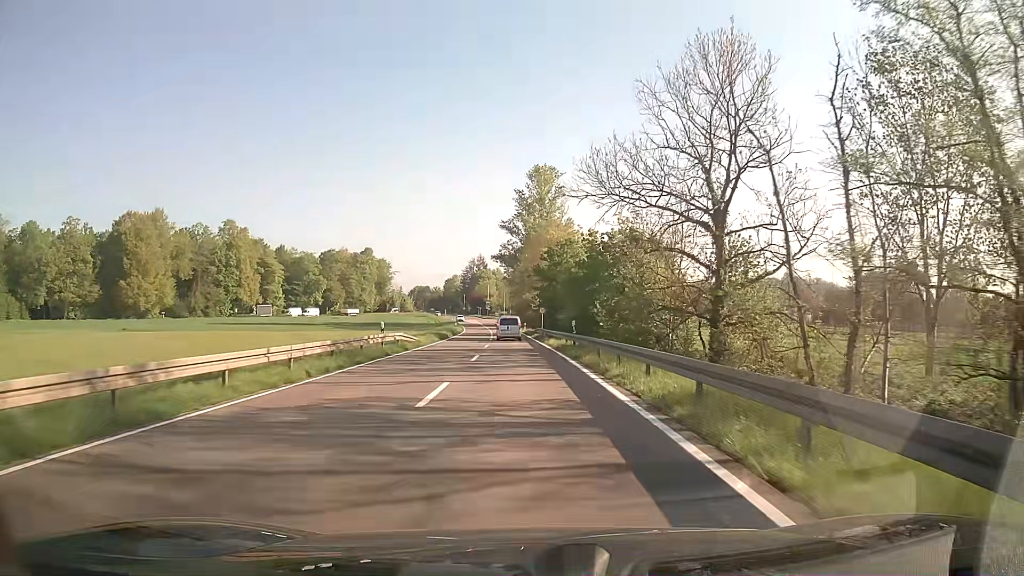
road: secondary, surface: asphalt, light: Day
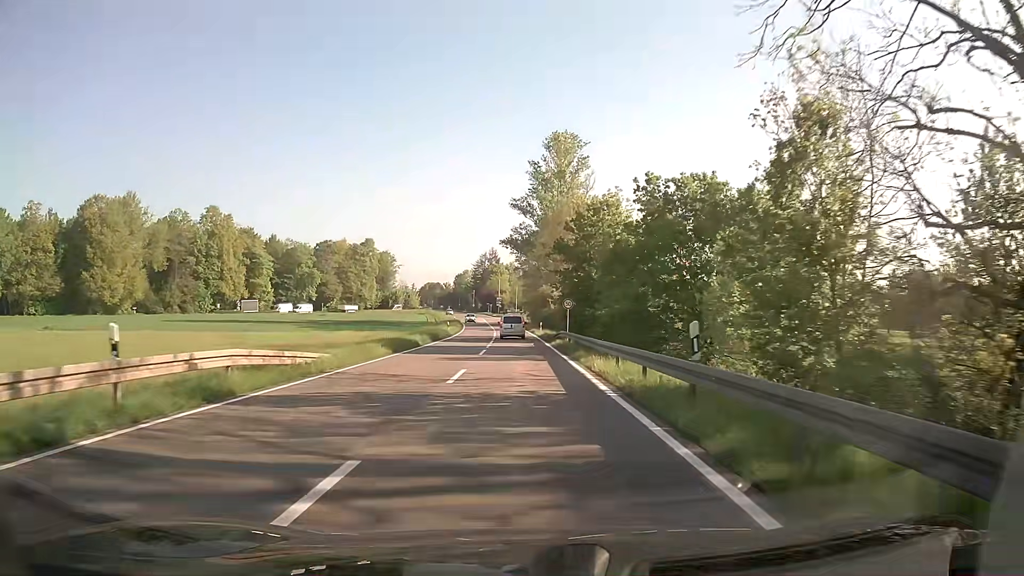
(-0.2, +20.1) m; -1°
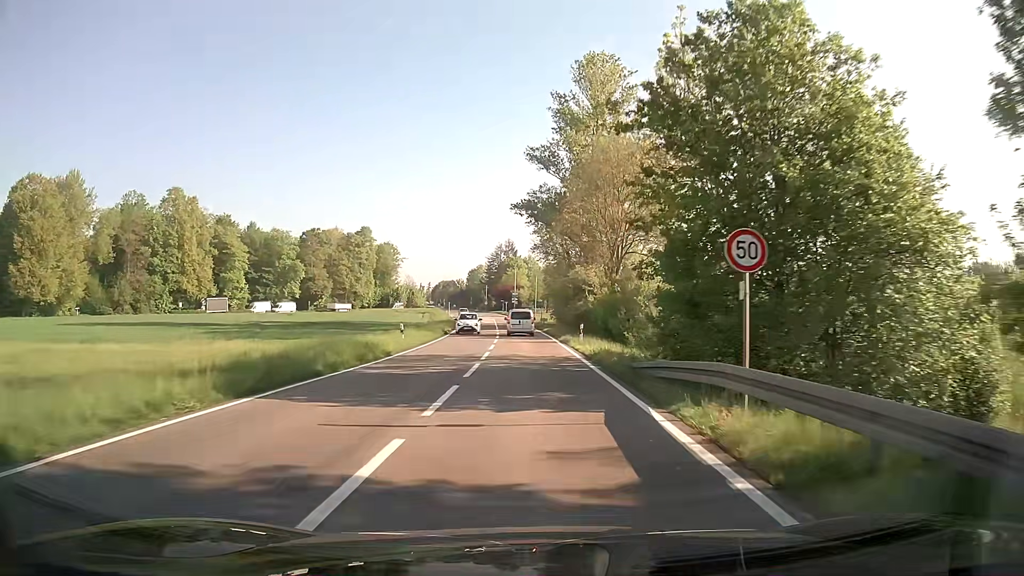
(-0.4, +29.1) m; -2°
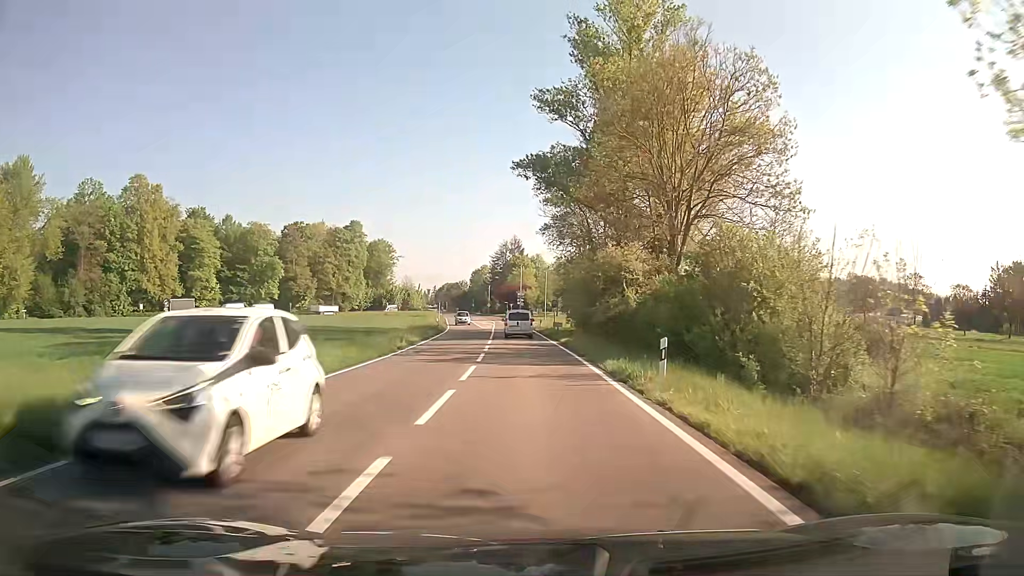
(-0.1, +18.7) m; -1°
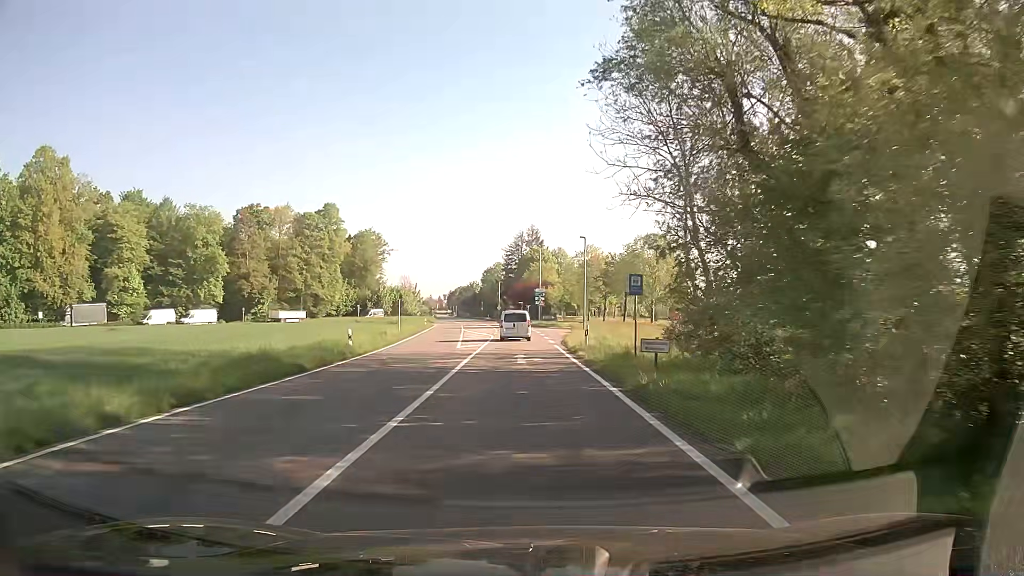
(-0.3, +35.6) m; -2°
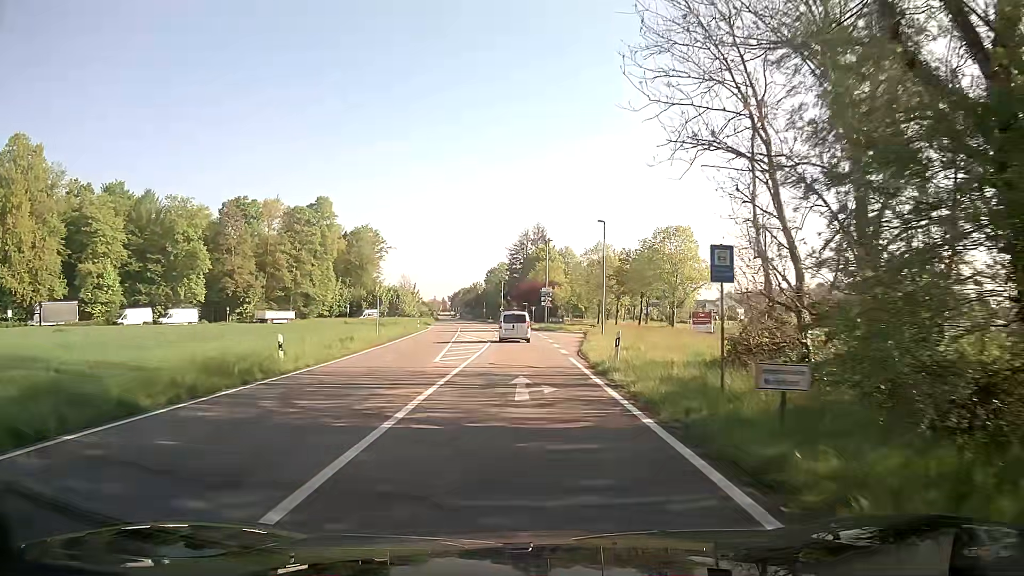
(0.0, +8.5) m; -1°
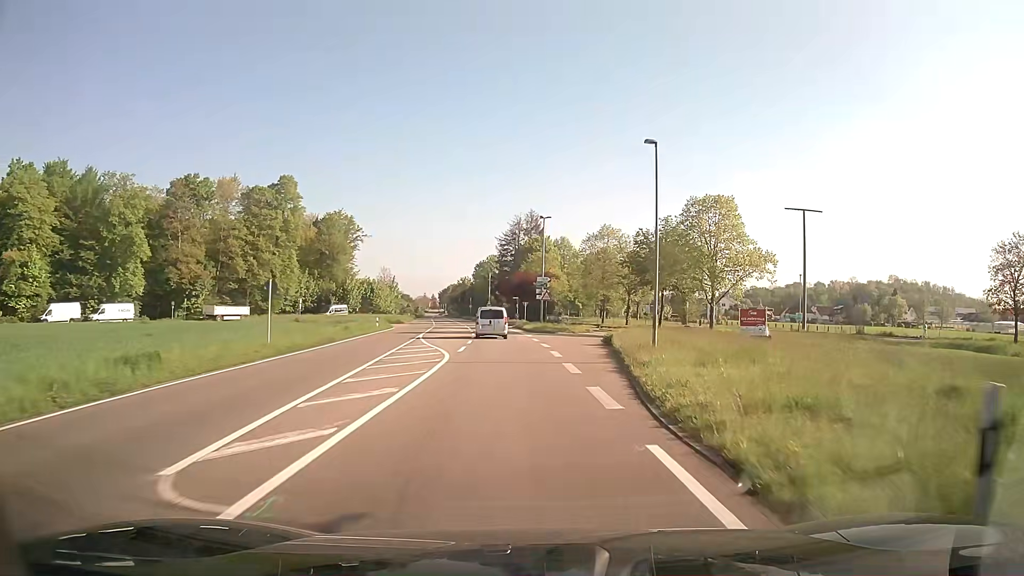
(0.0, +16.3) m; +1°
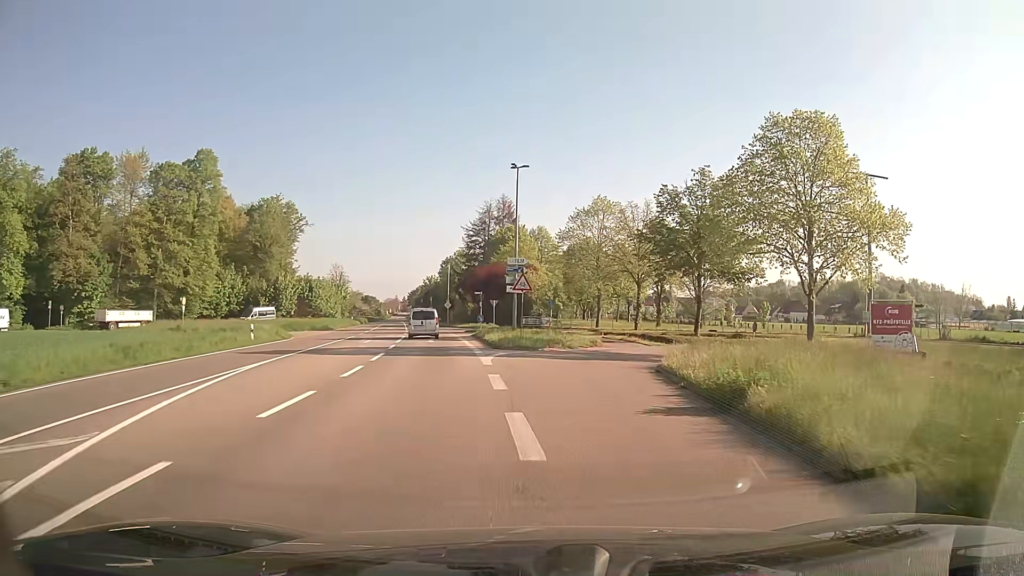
(+0.5, +21.3) m; +3°
(0, +10) (+2, +20) (+6, +29) (+13, +35) (+23, +37) (+33, +35) (+41, +29) (+48, +22) (+56, +16) (+64, +10) m
